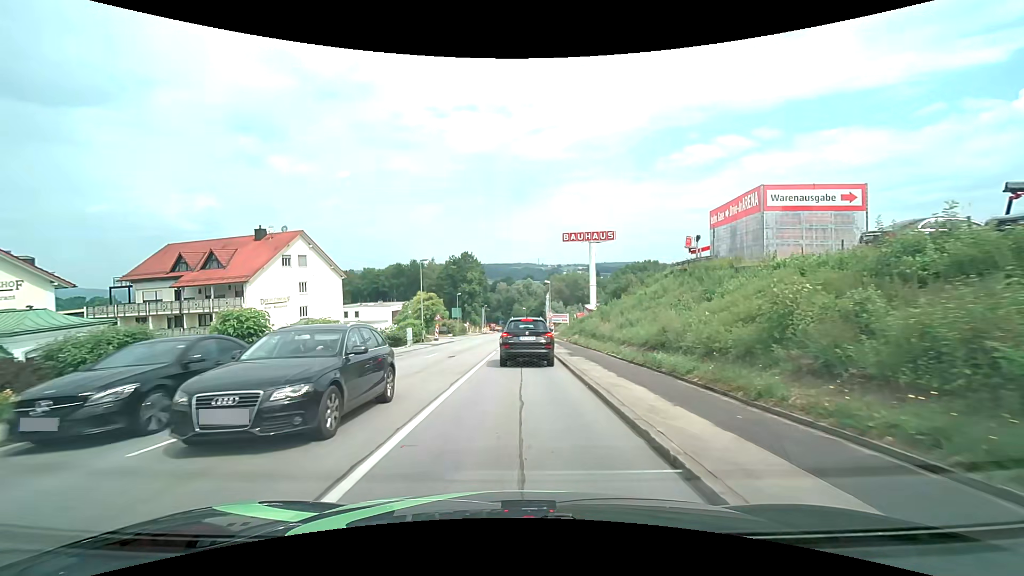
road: tertiary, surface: asphalt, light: Day
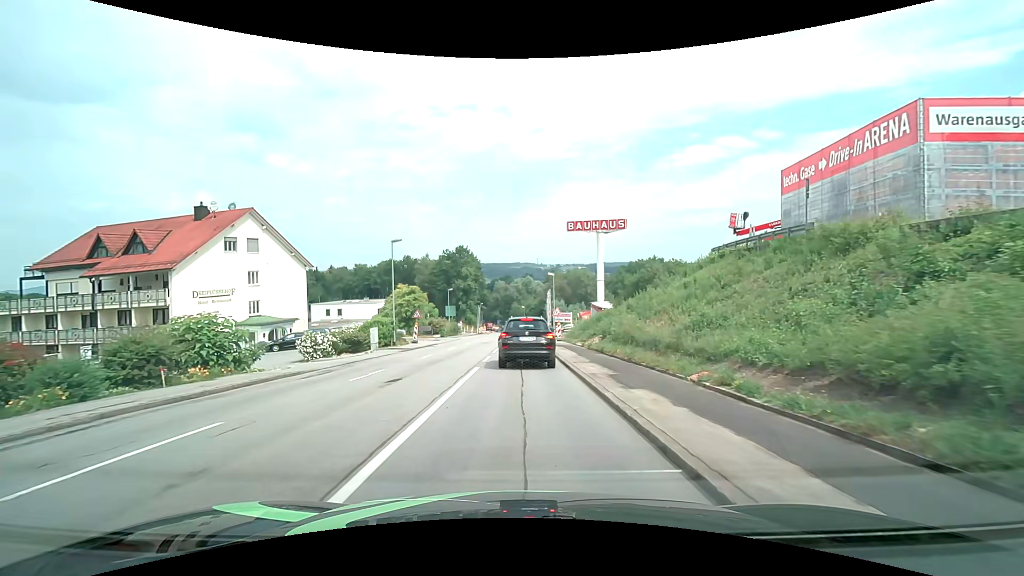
(+0.1, +10.5) m; +1°
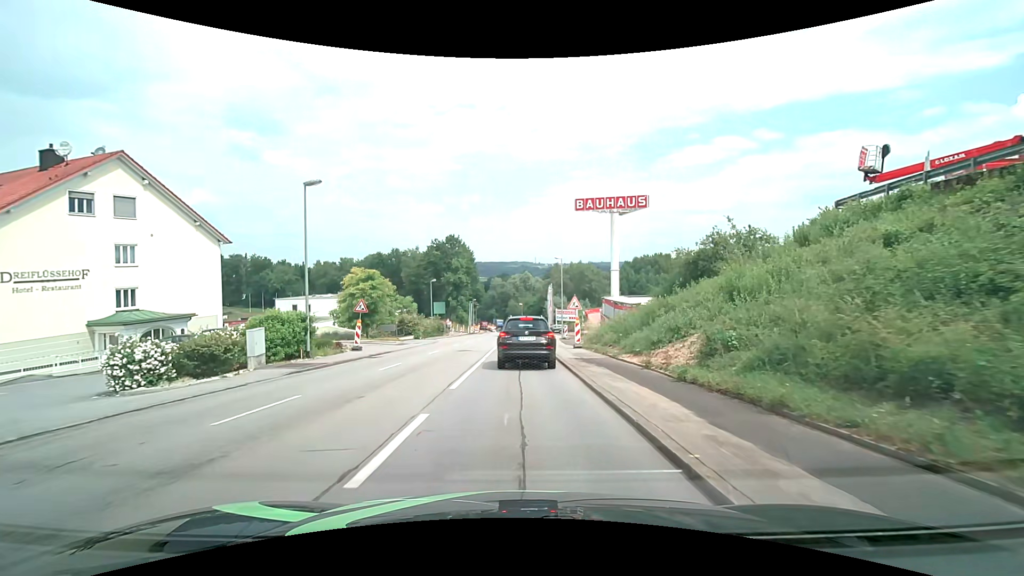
(0.0, +14.9) m; 0°
